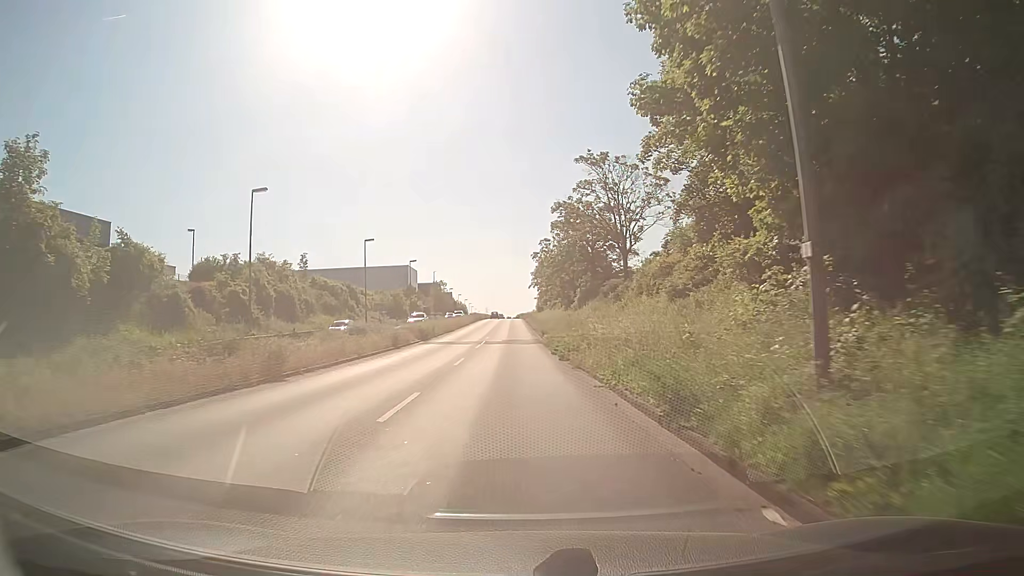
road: primary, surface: asphalt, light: Day
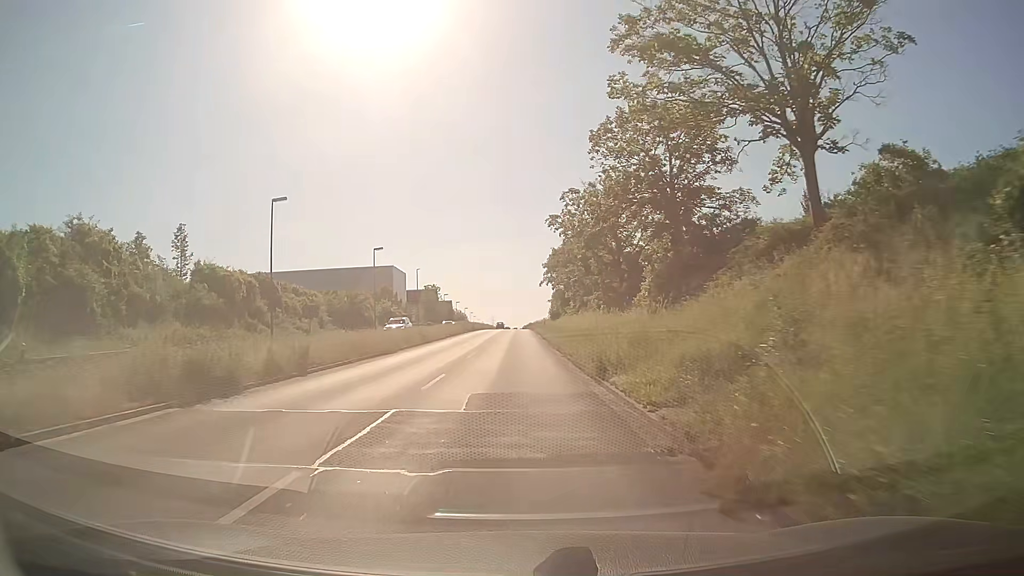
(-0.1, +31.3) m; -1°
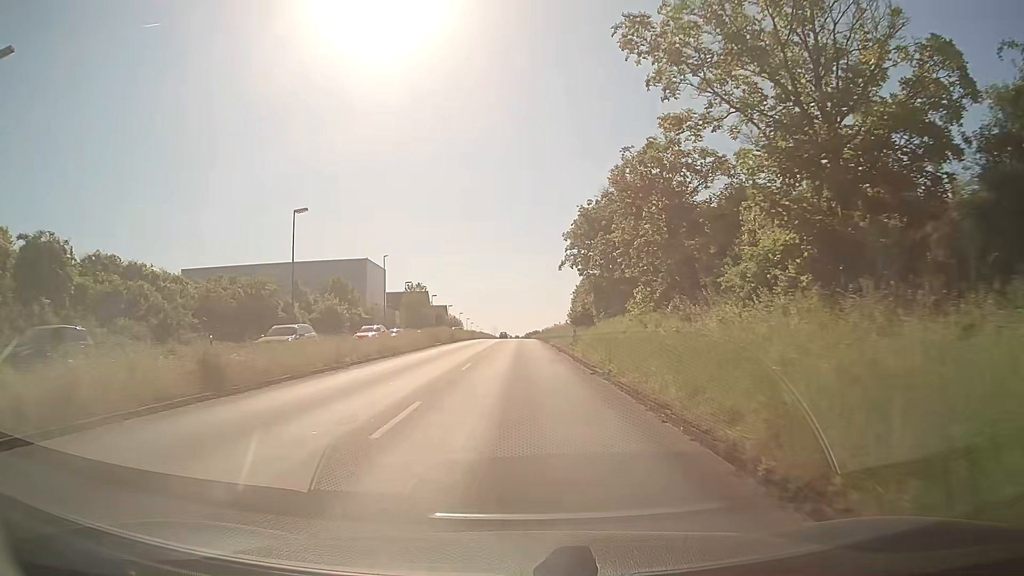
(-0.1, +30.2) m; 0°
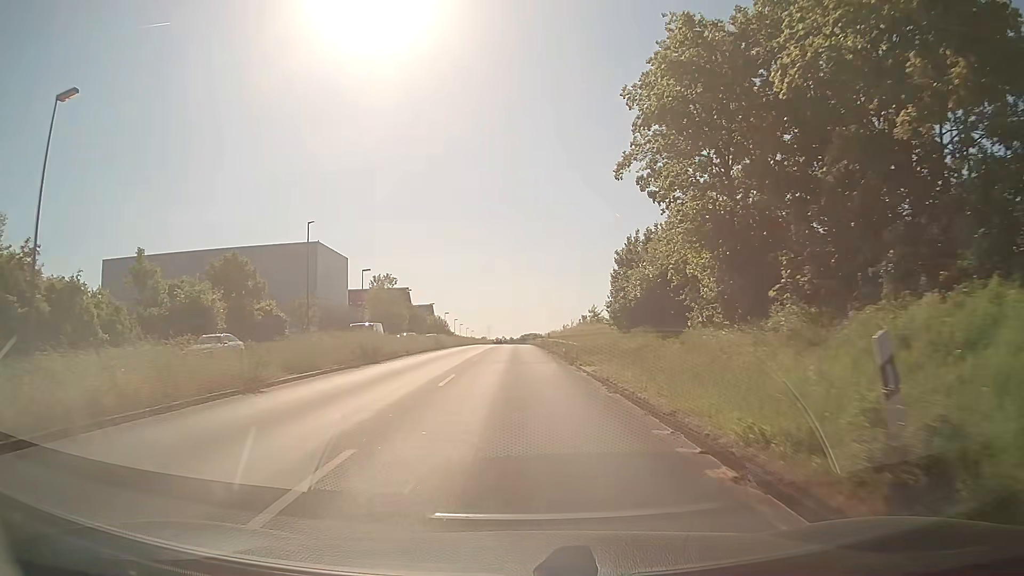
(+0.2, +28.6) m; 0°
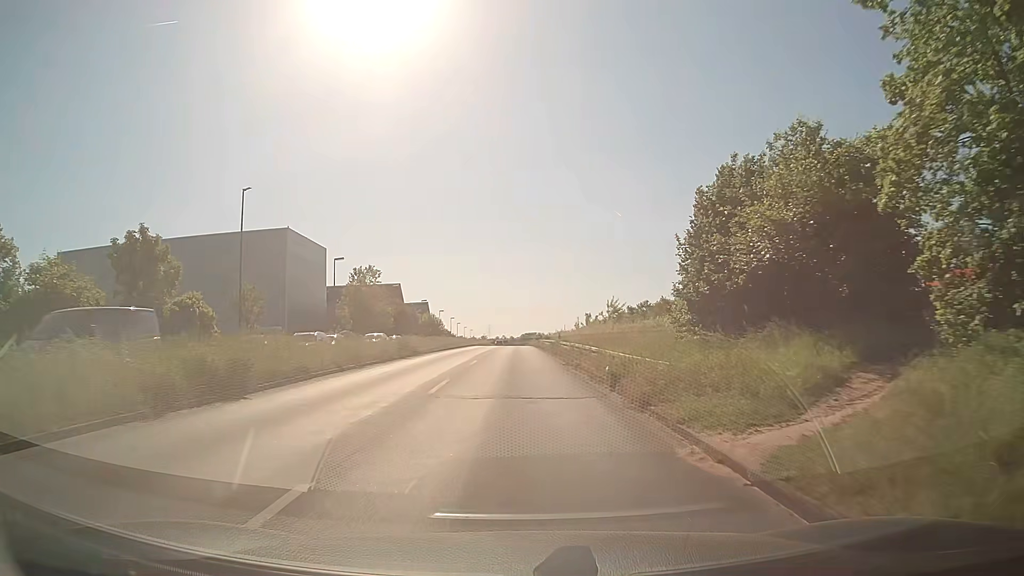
(0.0, +13.7) m; 0°
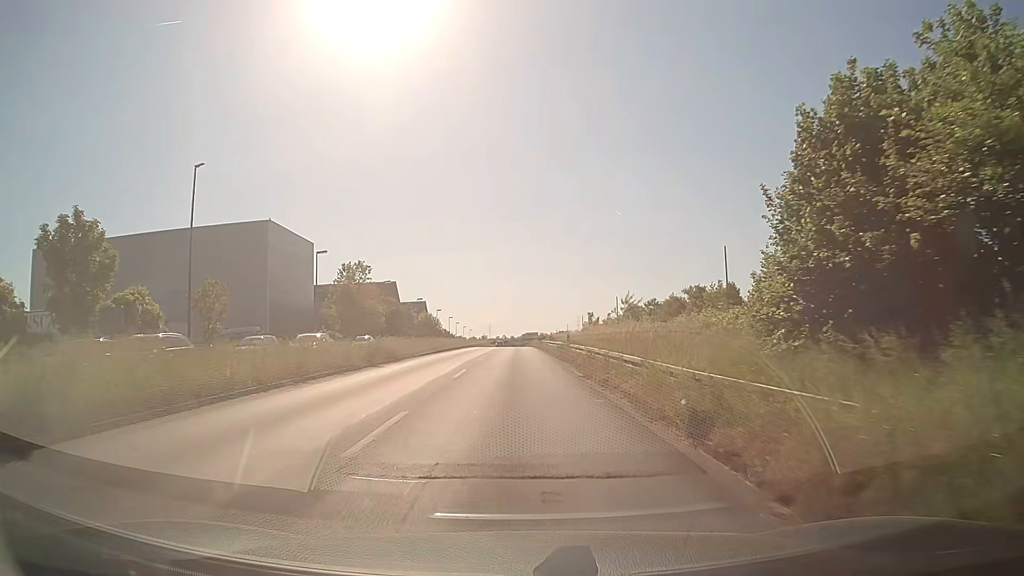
(0.0, +6.9) m; 0°
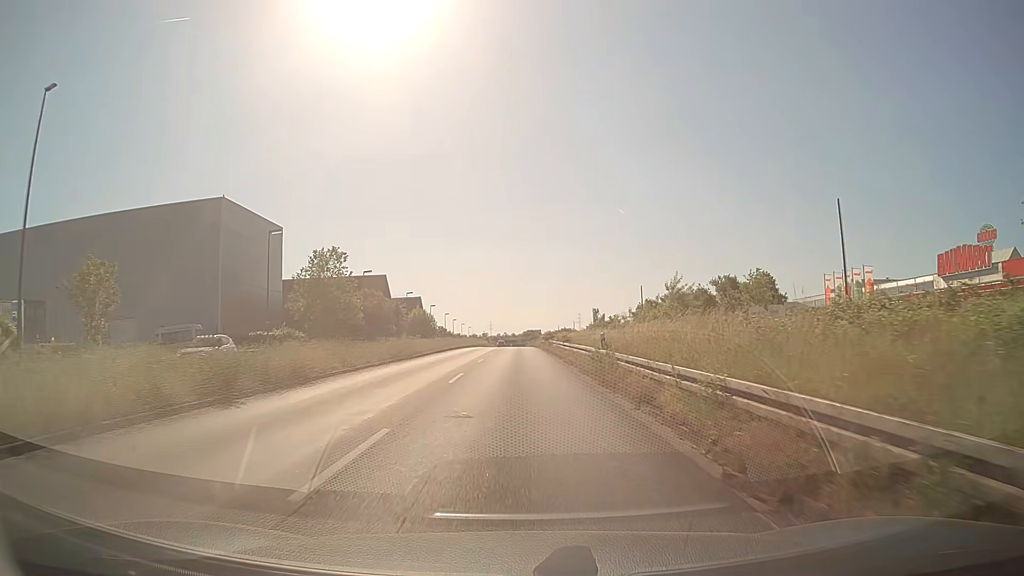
(-0.1, +13.8) m; -1°
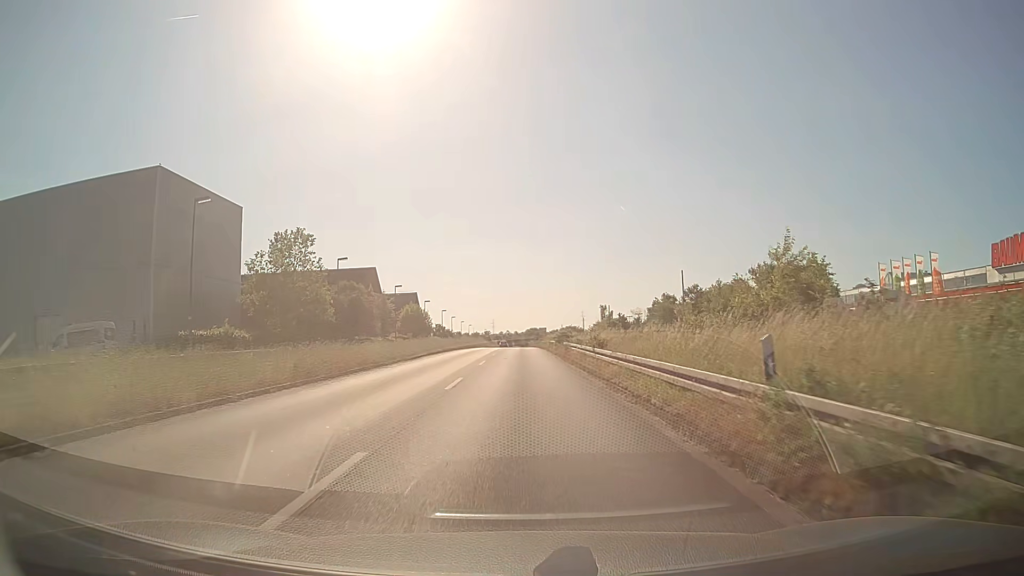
(0.0, +13.9) m; 0°
(0, +10) (0, +20) (0, +30) (0, +40) (0, +50) (+1, +60) (+1, +70) (+1, +80) (+1, +90) (+1, +100) m
